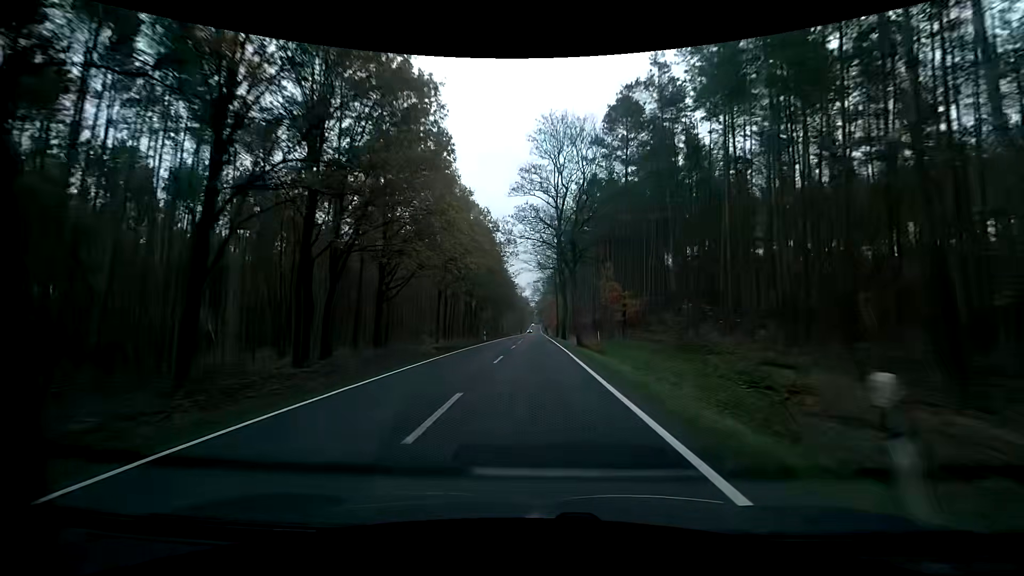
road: primary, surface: asphalt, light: Day
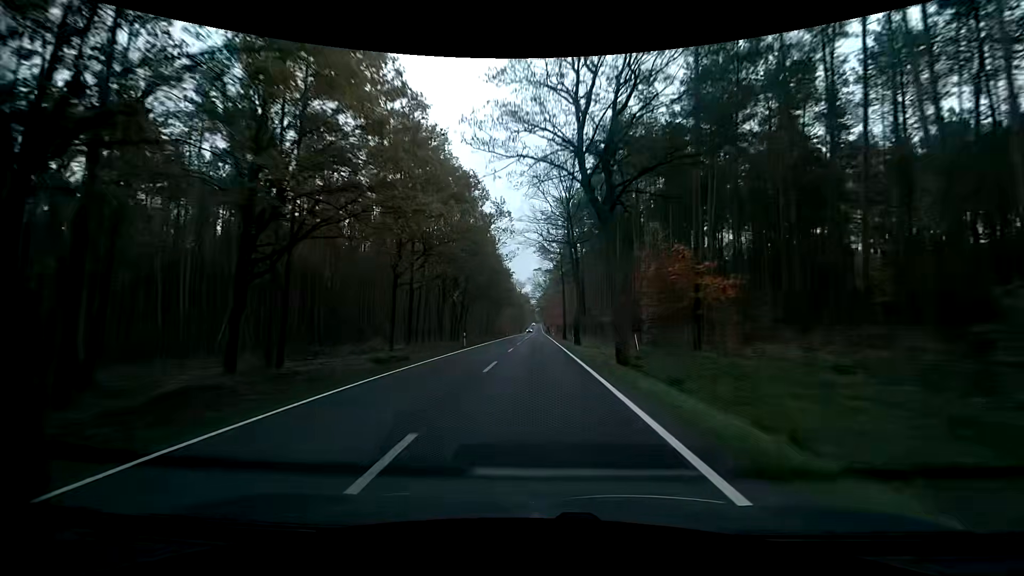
(0.0, +15.6) m; -1°
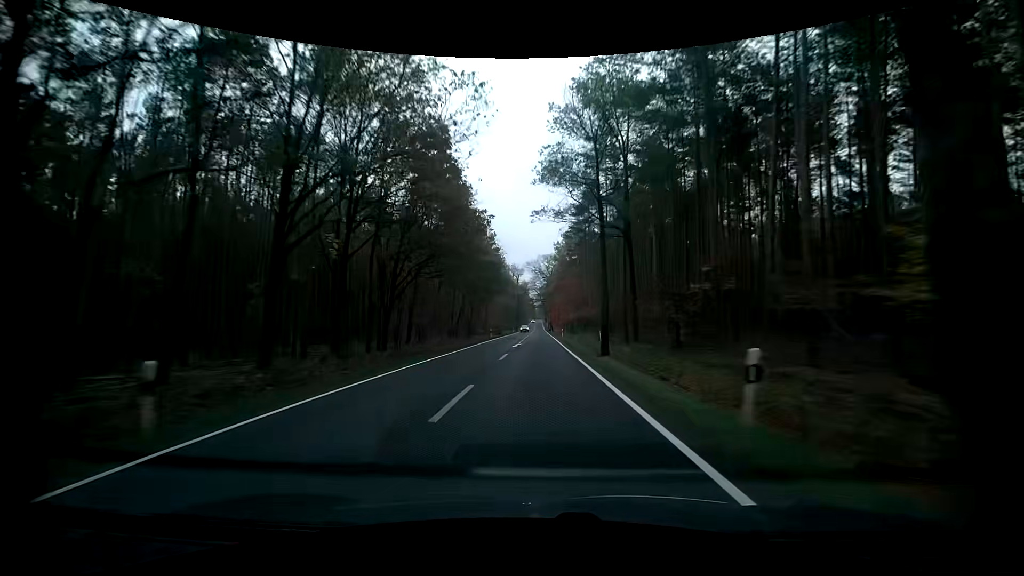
(+0.1, +31.3) m; +1°
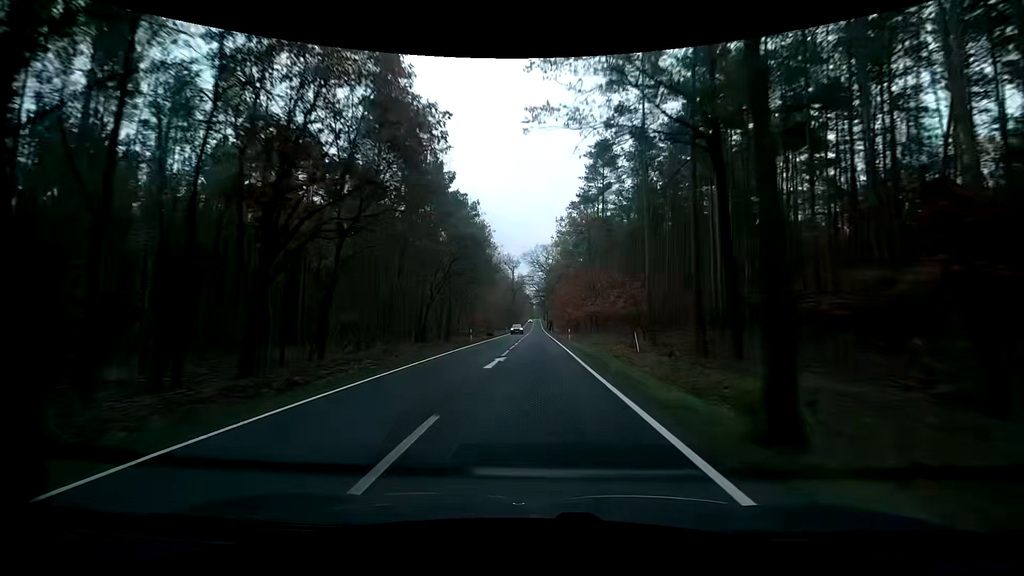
(-0.1, +15.7) m; -1°
